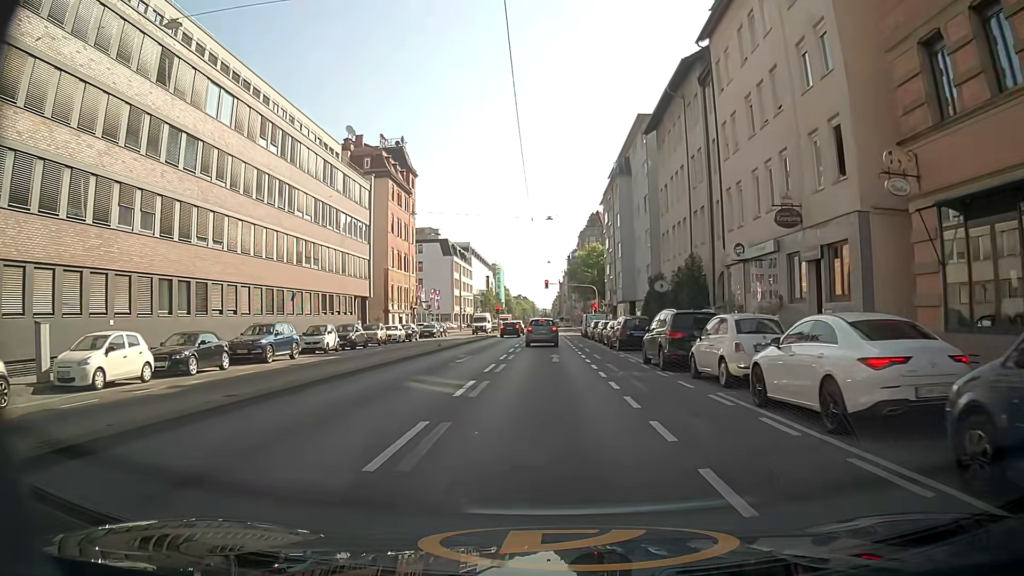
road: secondary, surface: asphalt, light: Day
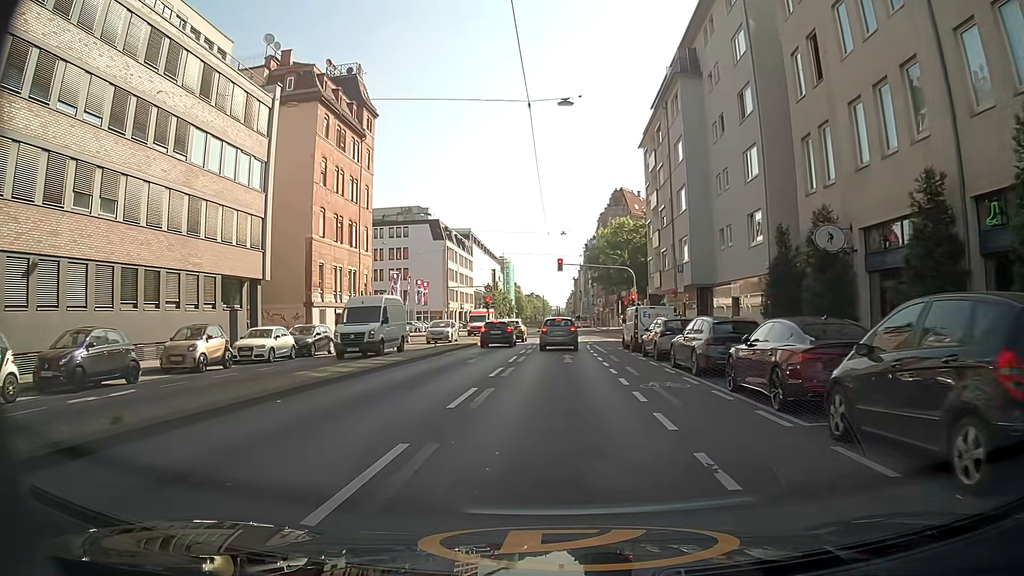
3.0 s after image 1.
(-0.1, +25.9) m; 0°
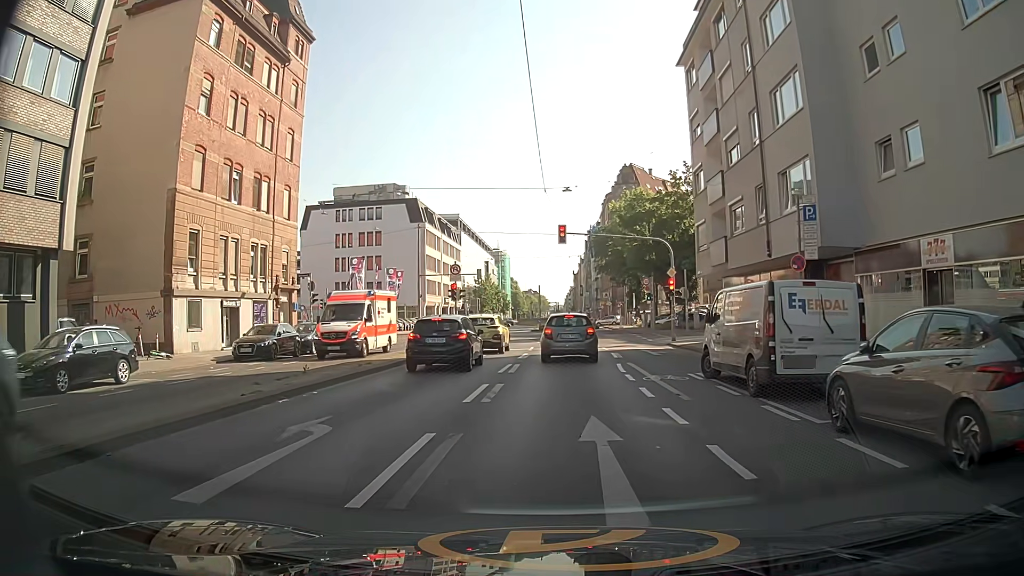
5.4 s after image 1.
(-0.4, +17.3) m; -1°
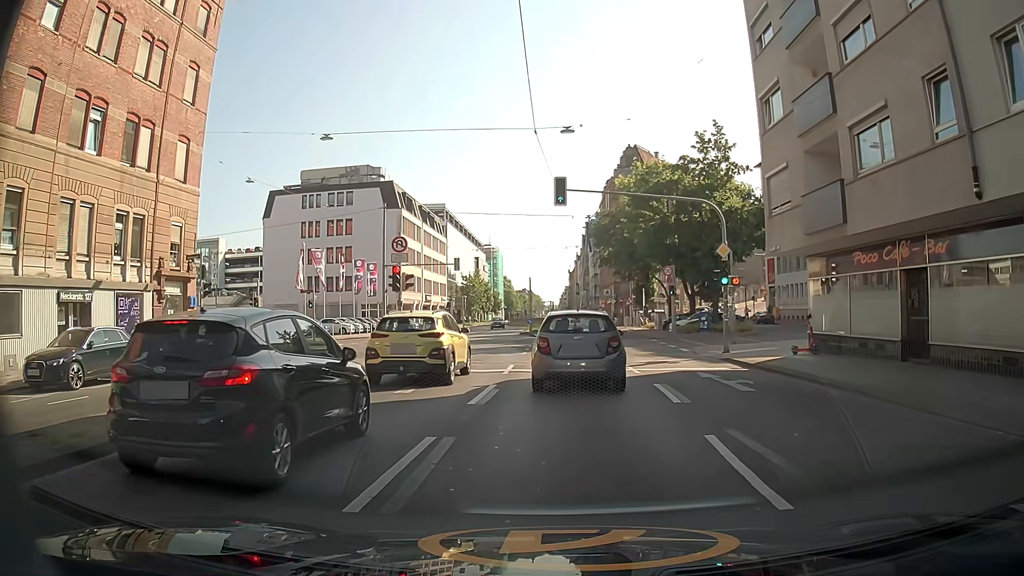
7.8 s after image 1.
(0.0, +12.0) m; -1°
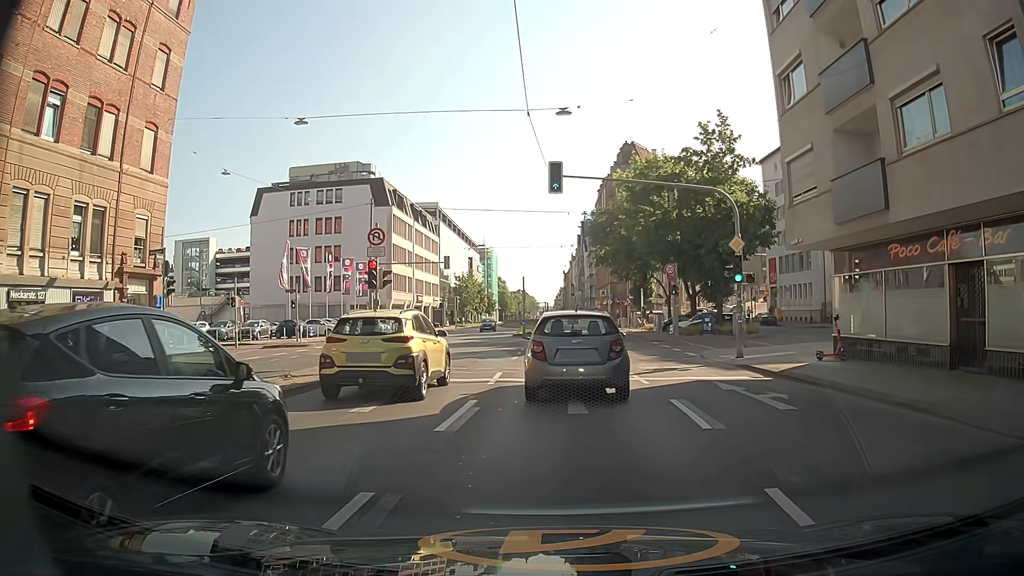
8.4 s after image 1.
(0.0, +2.5) m; +2°
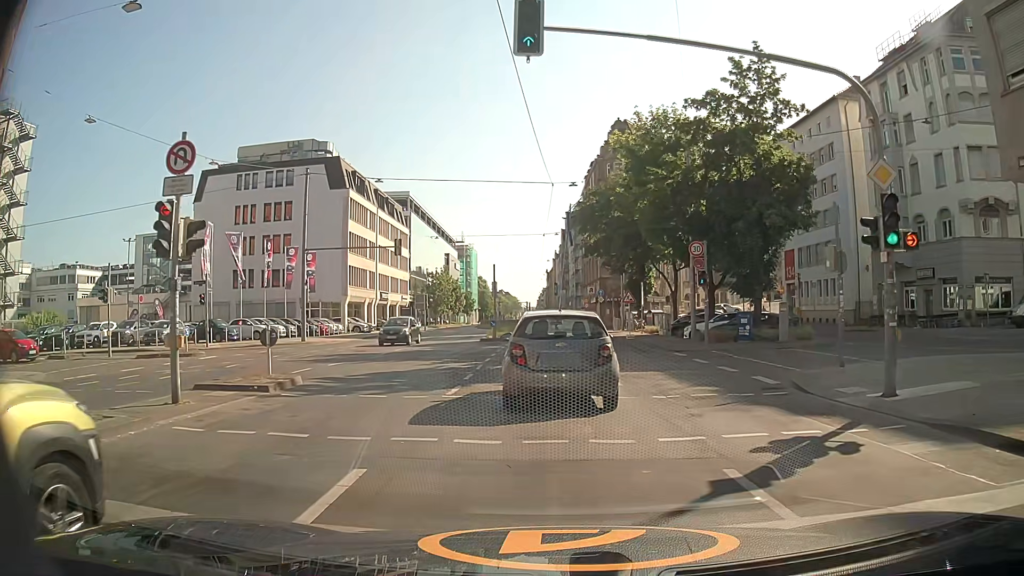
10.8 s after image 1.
(+0.1, +11.5) m; +2°
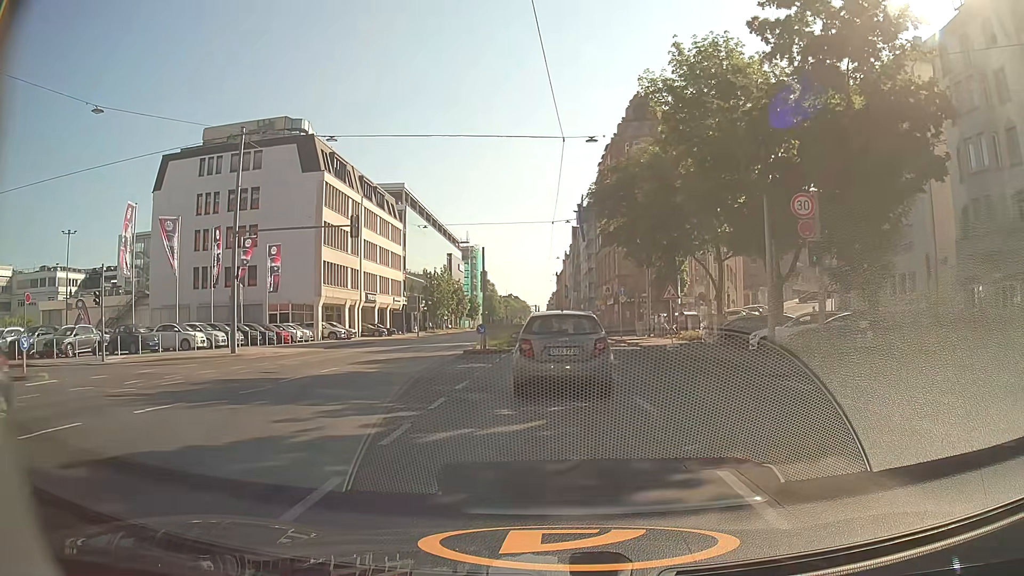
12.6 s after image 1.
(-0.2, +11.3) m; -1°
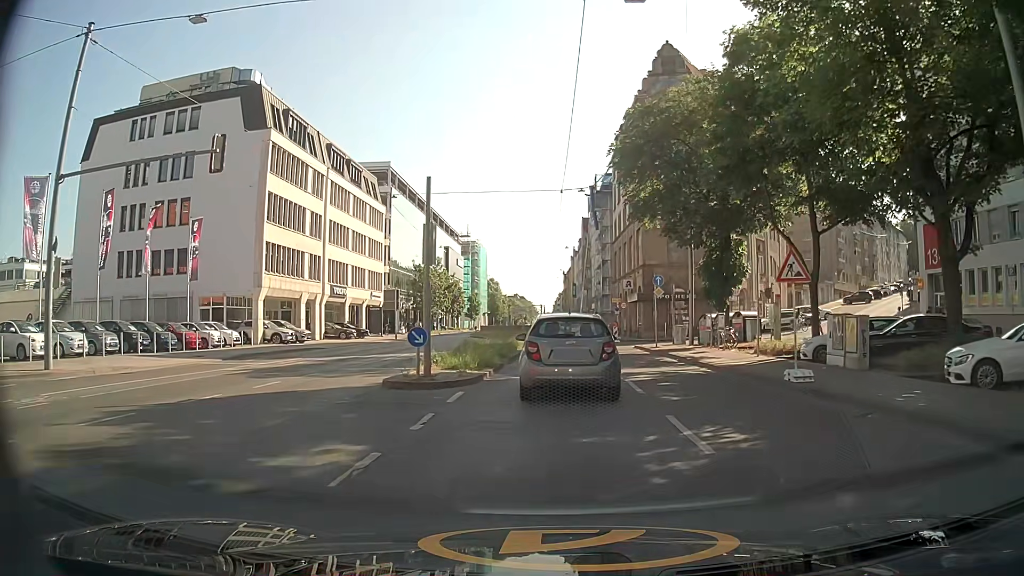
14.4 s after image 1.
(-0.1, +14.2) m; -1°
